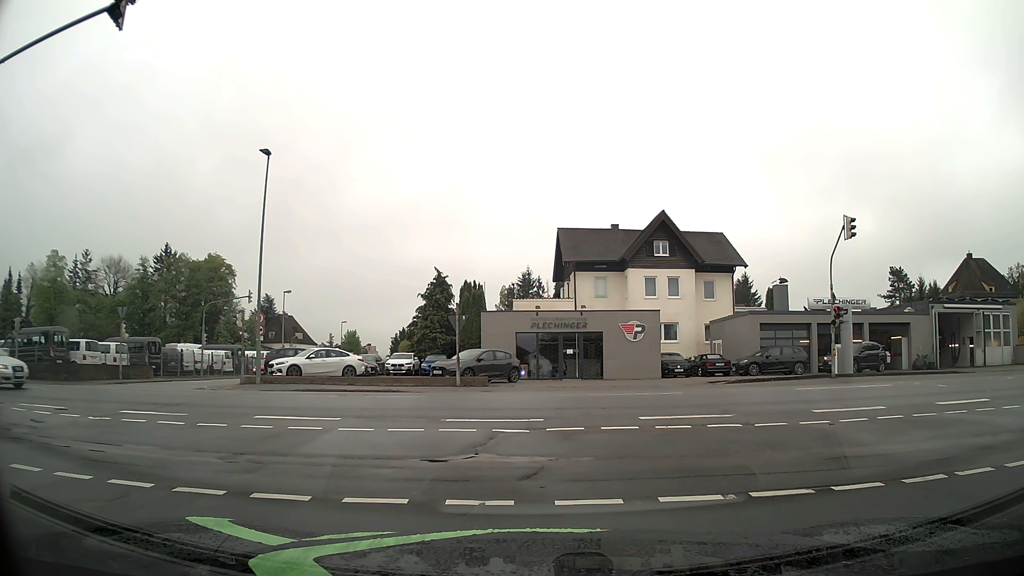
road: residential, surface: asphalt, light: Day
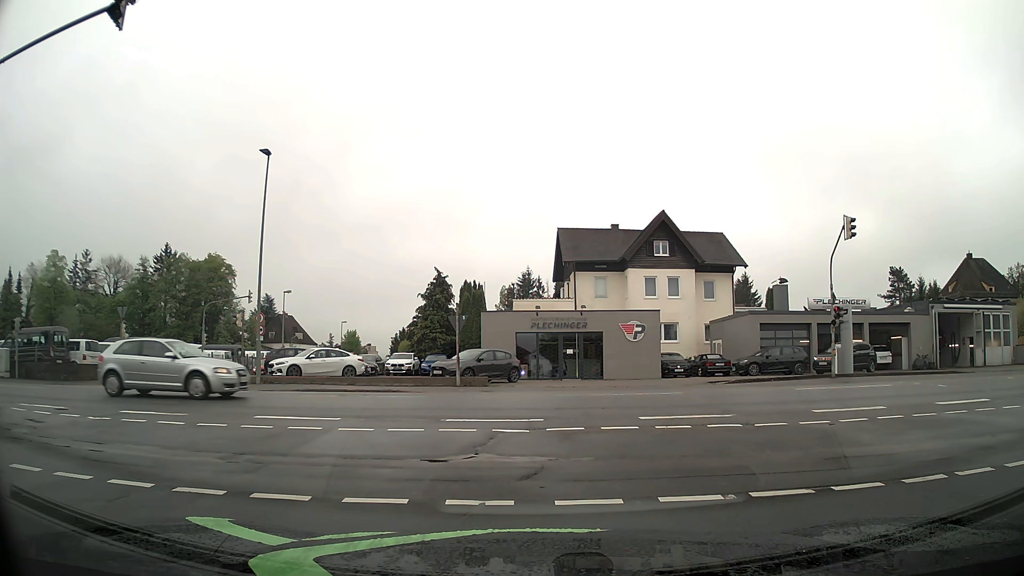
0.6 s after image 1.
(0.0, 0.0) m; 0°
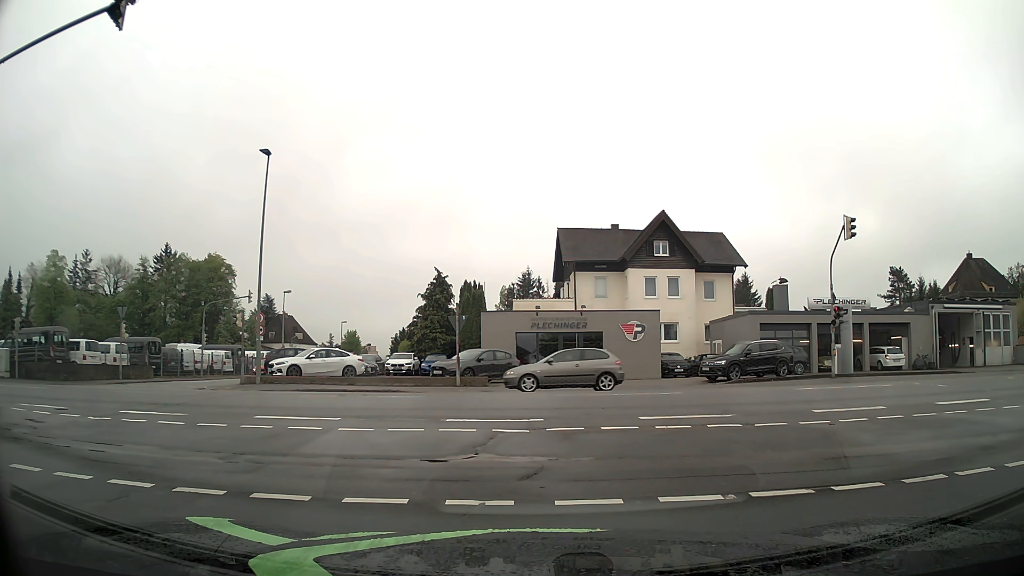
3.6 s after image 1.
(0.0, 0.0) m; 0°
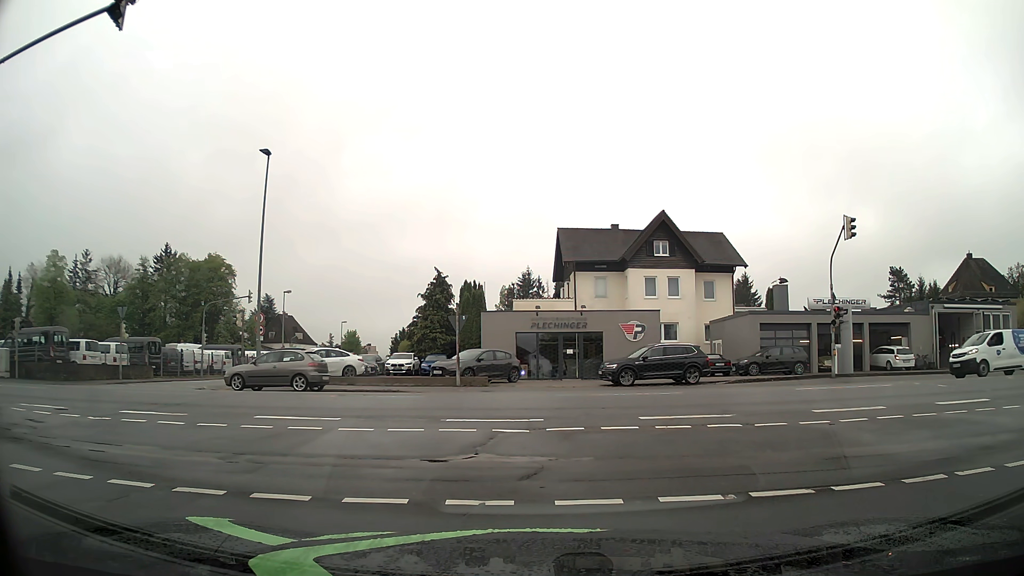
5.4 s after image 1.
(0.0, 0.0) m; 0°
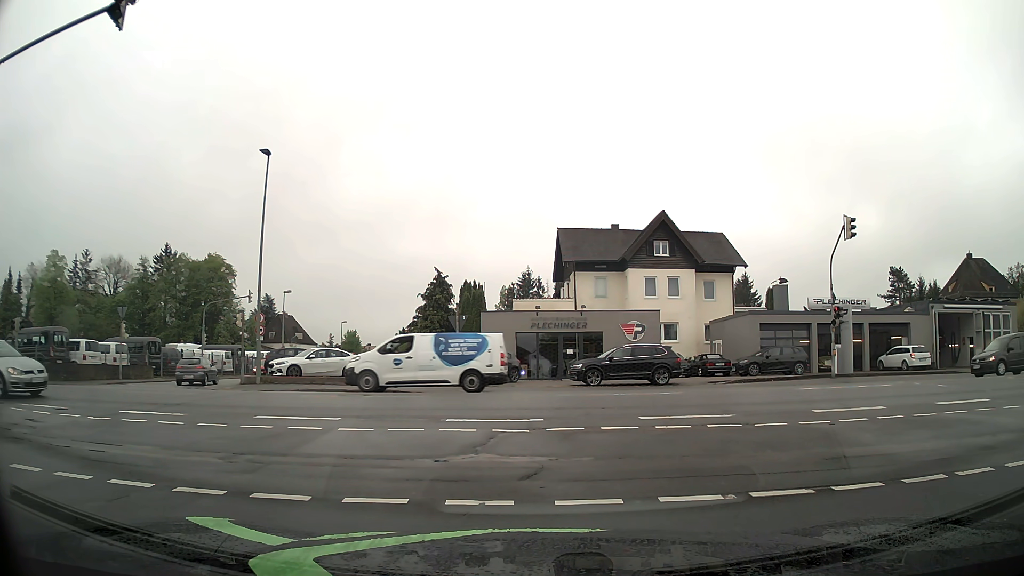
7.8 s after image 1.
(0.0, 0.0) m; 0°
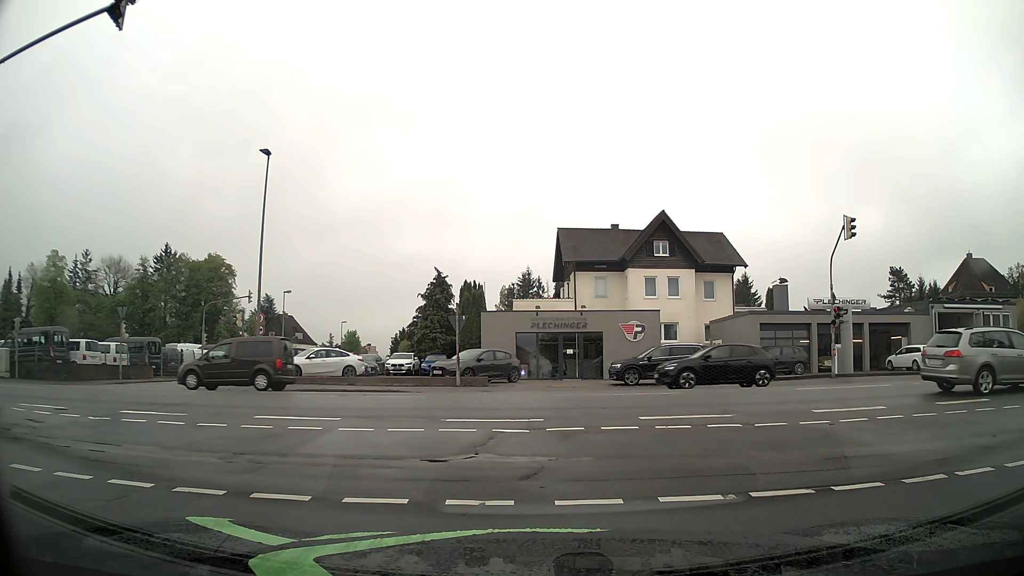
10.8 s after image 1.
(0.0, 0.0) m; 0°
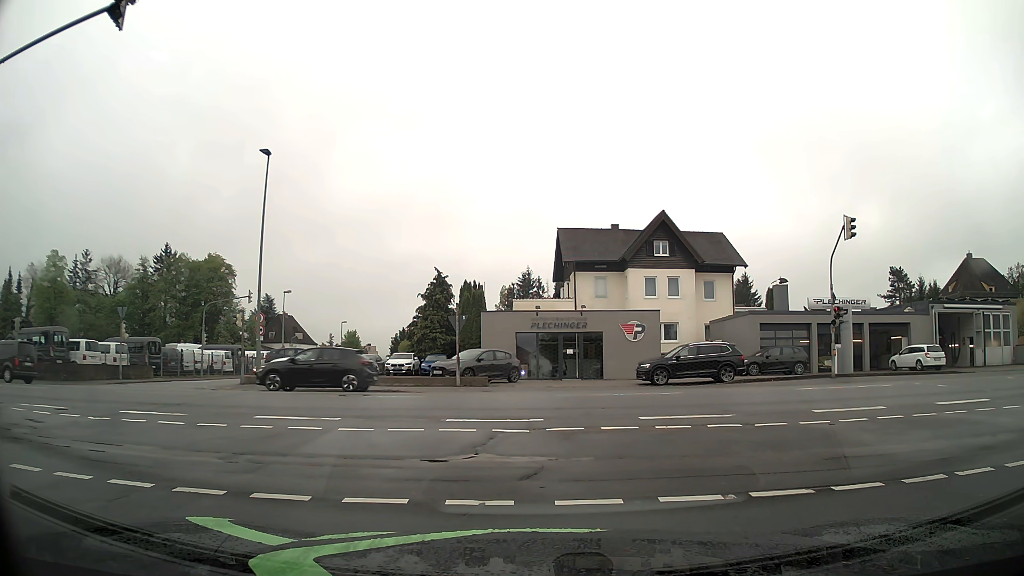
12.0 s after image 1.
(0.0, 0.0) m; 0°
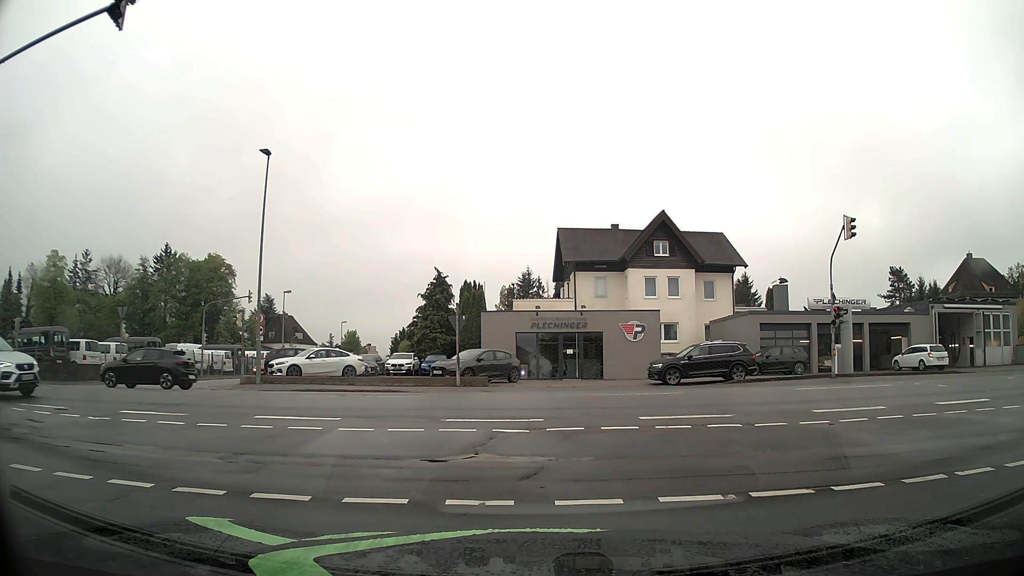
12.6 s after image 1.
(0.0, 0.0) m; 0°
(-1, +10) (-7, +18) (-16, +22) (-26, +23) (-36, +24) (-46, +24) (-56, +24) (-66, +24) (-76, +24) (-86, +24) m
